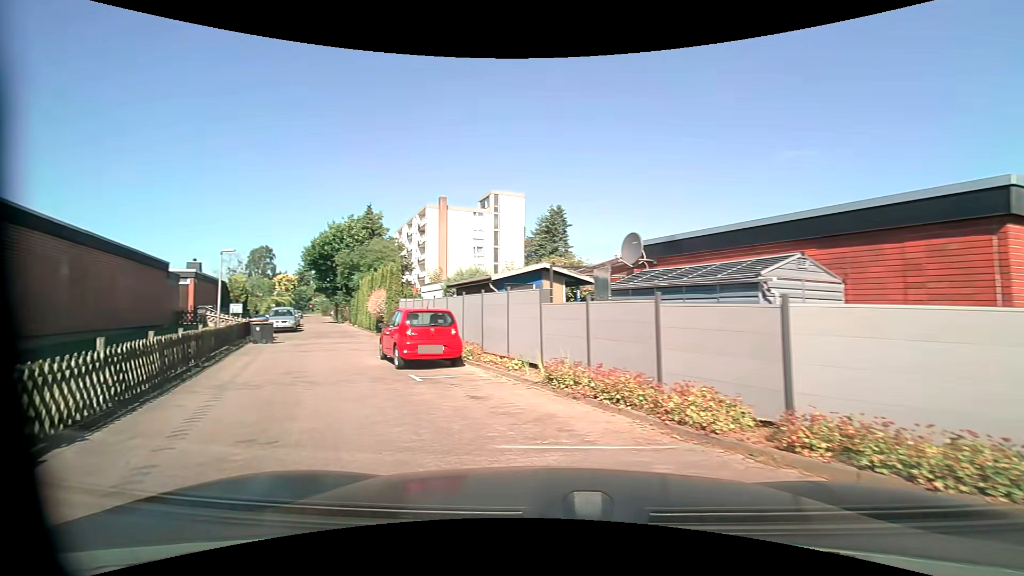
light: Day
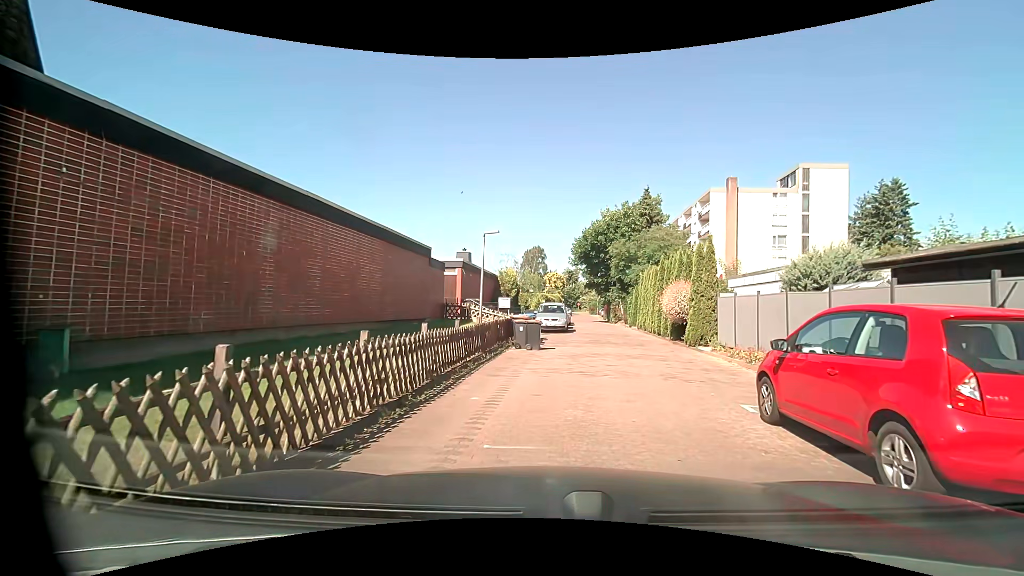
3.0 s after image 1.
(-3.0, +7.5) m; -32°
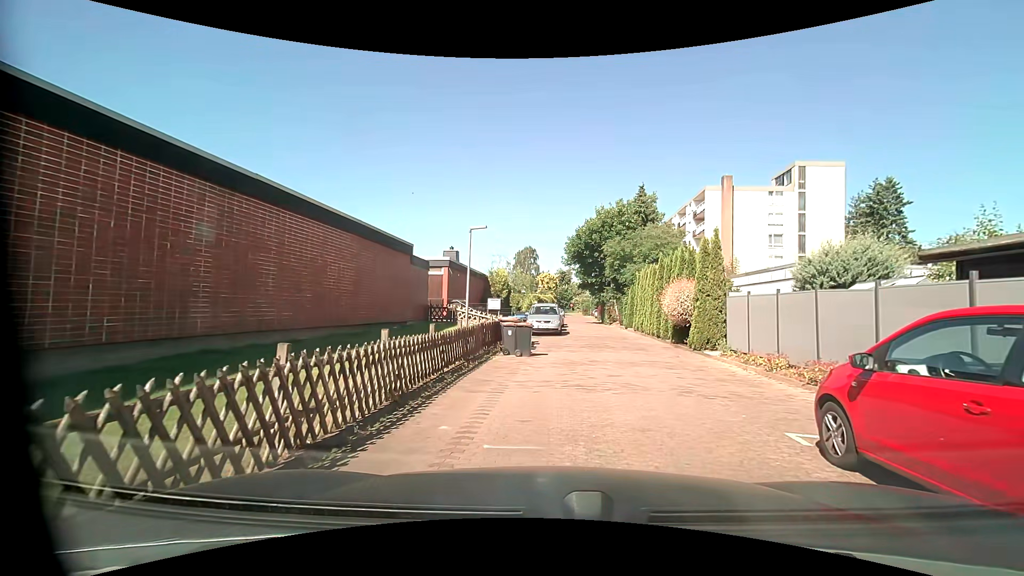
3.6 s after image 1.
(+0.1, +1.7) m; +2°
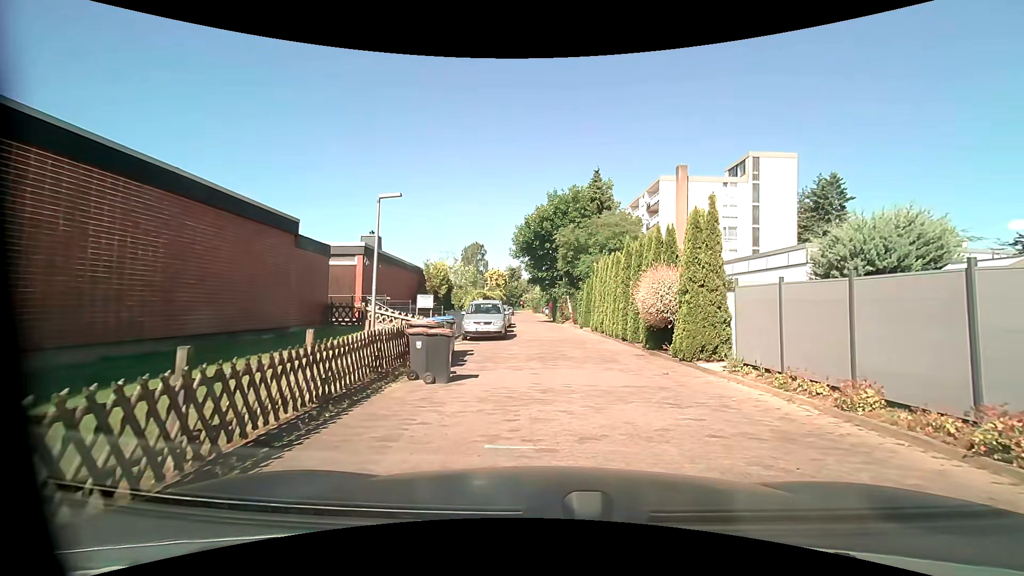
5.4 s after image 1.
(+0.3, +5.1) m; +7°
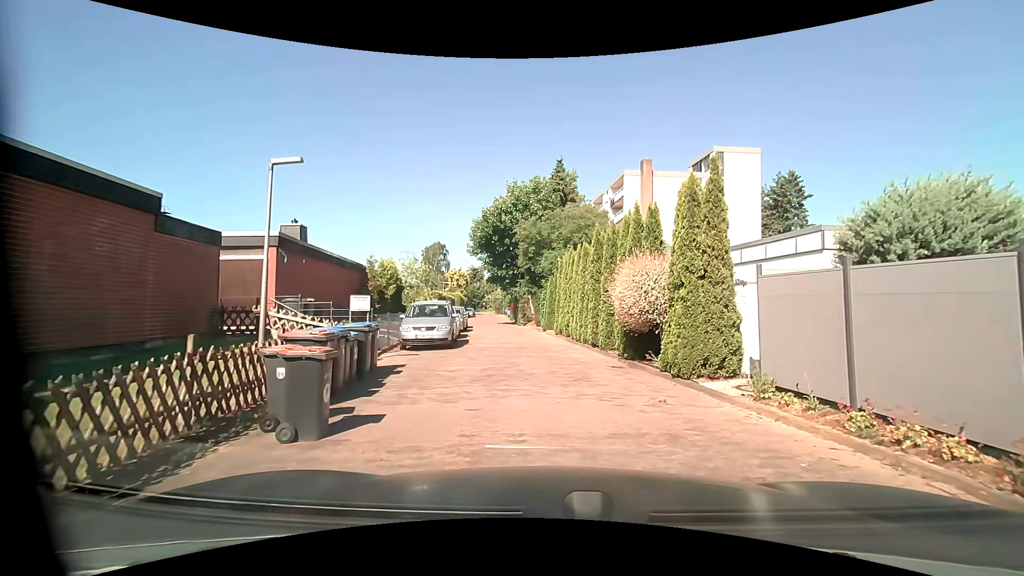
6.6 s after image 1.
(+0.1, +3.4) m; +3°
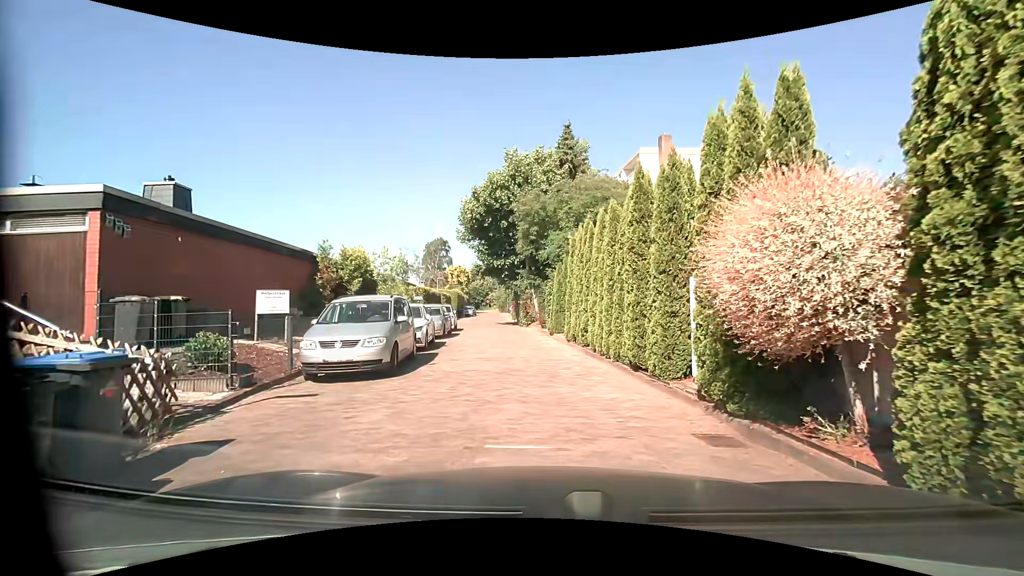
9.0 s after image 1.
(+0.1, +6.9) m; -2°
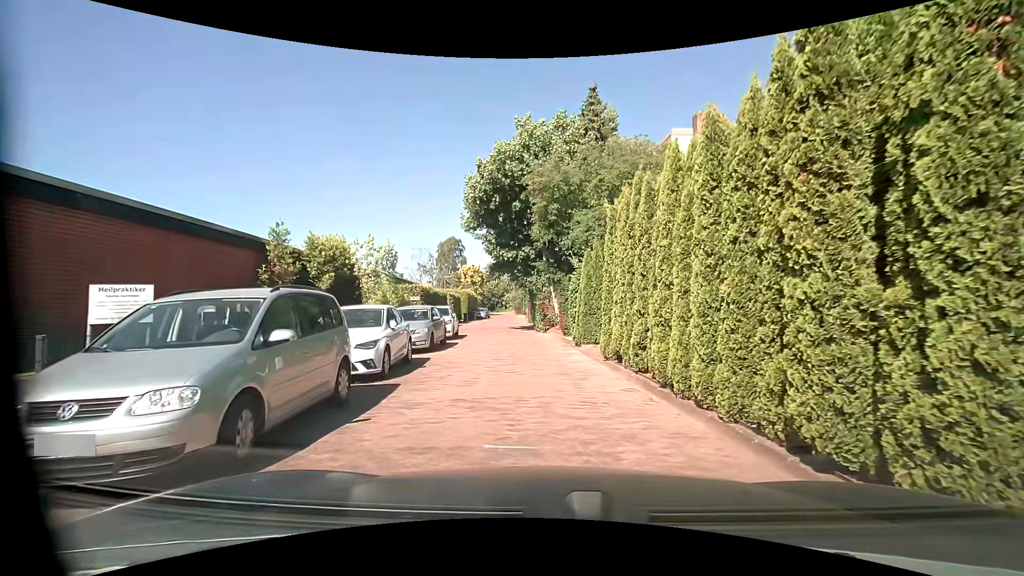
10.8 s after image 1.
(0.0, +5.6) m; 0°
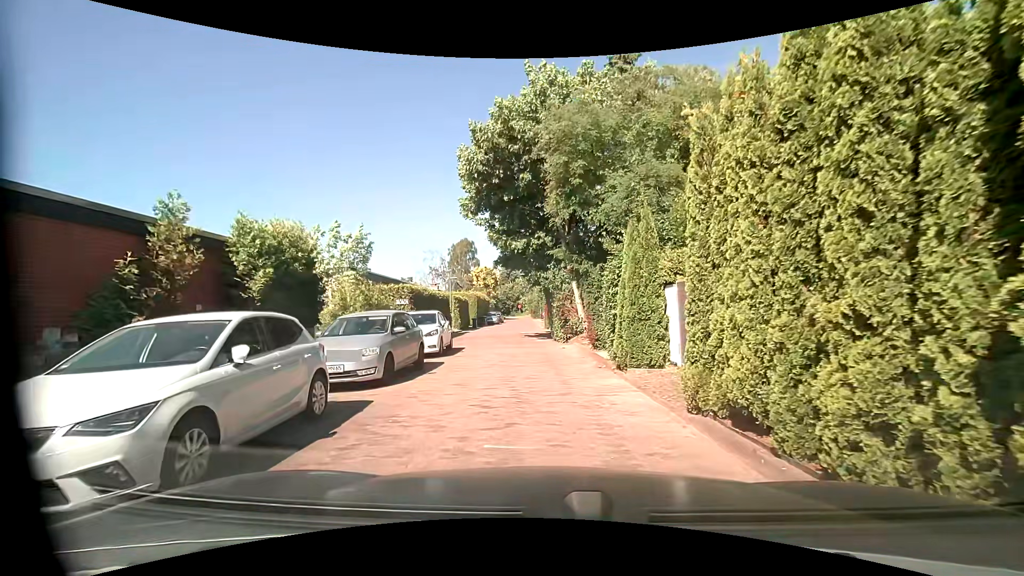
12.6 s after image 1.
(-0.1, +5.8) m; -3°
